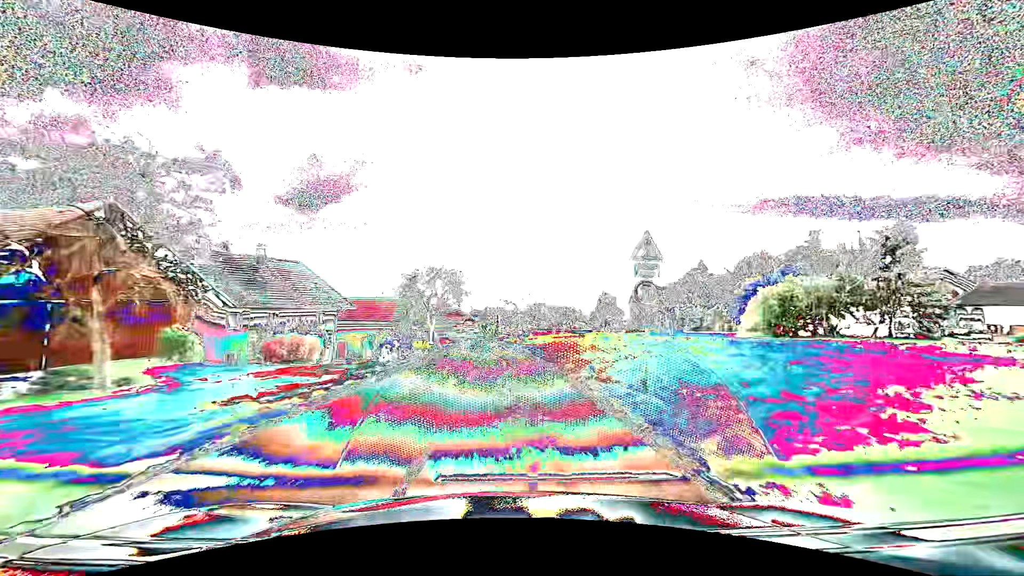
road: tertiary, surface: asphalt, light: Day
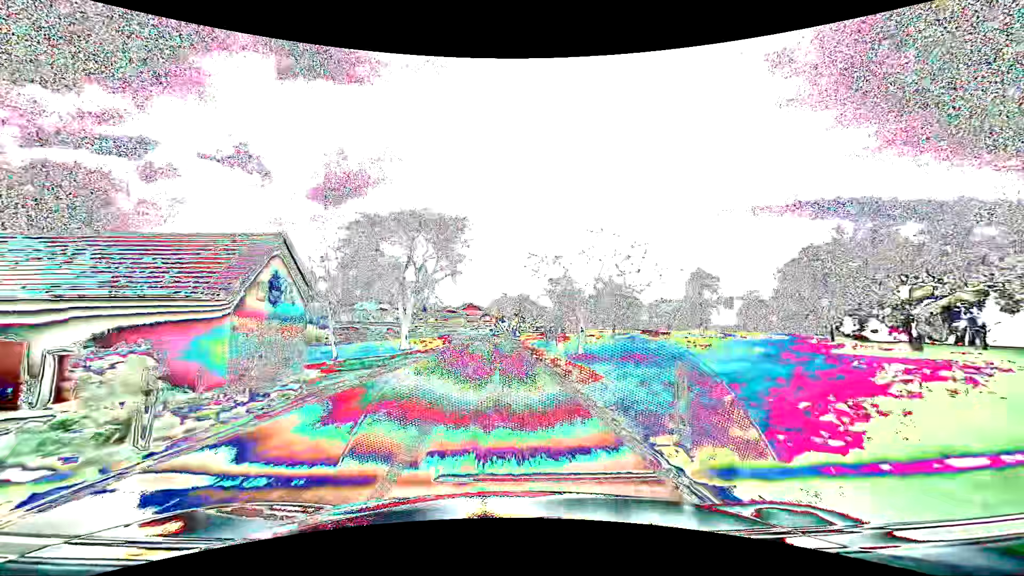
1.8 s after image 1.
(-0.6, +34.7) m; -2°
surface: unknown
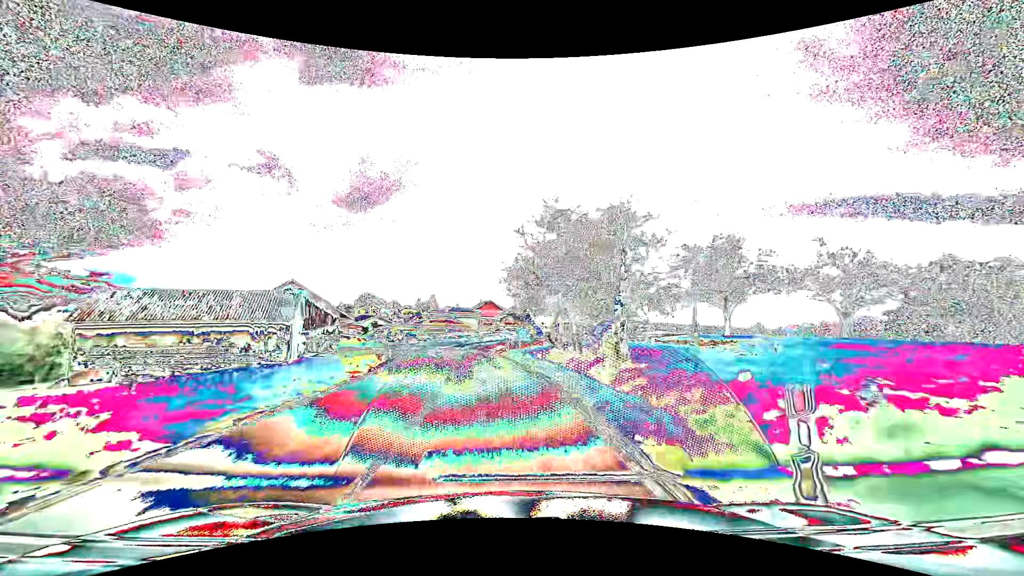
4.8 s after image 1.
(-1.3, +55.9) m; -3°
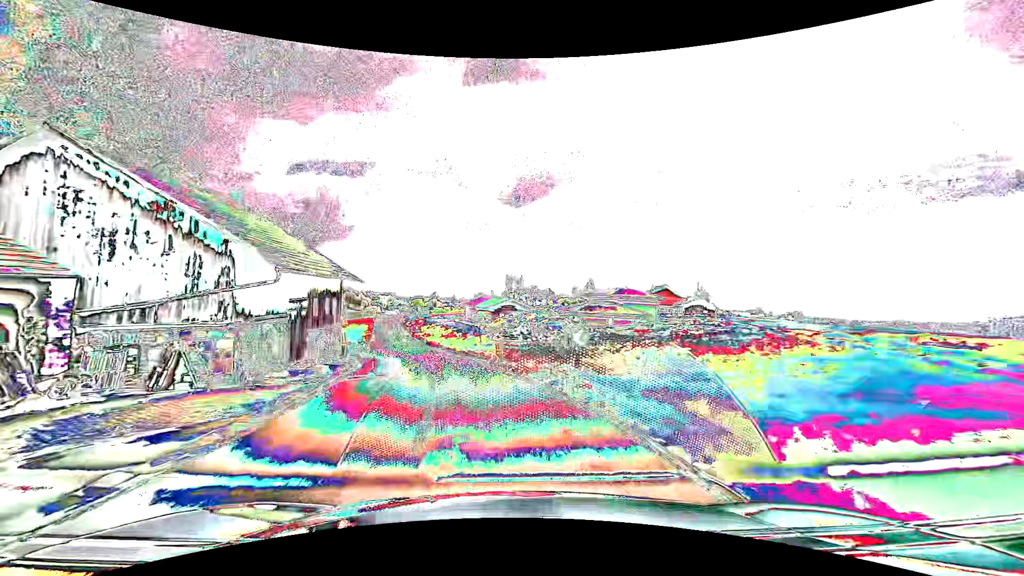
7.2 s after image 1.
(-5.4, +43.0) m; -18°
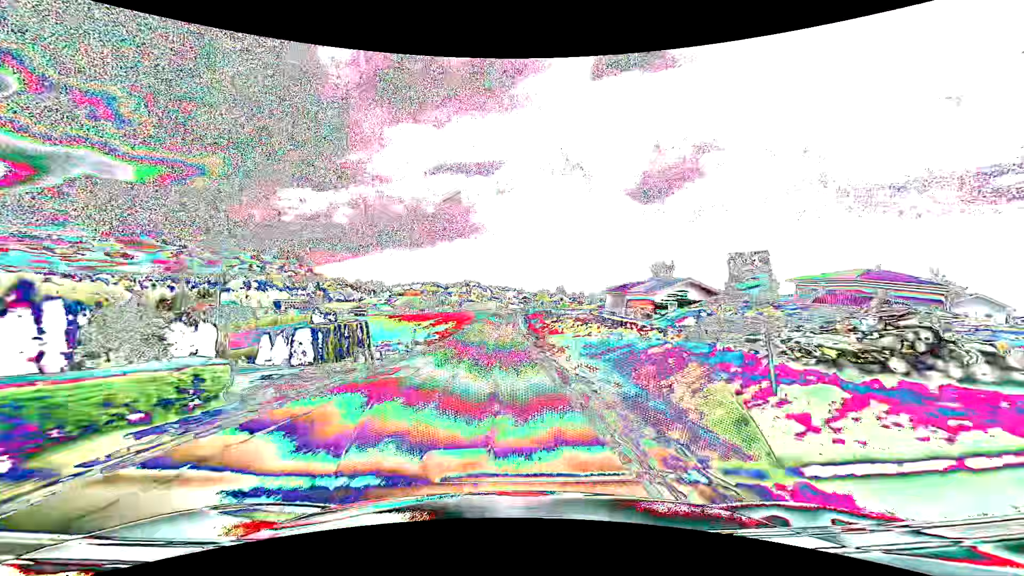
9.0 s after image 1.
(-5.0, +32.0) m; -15°
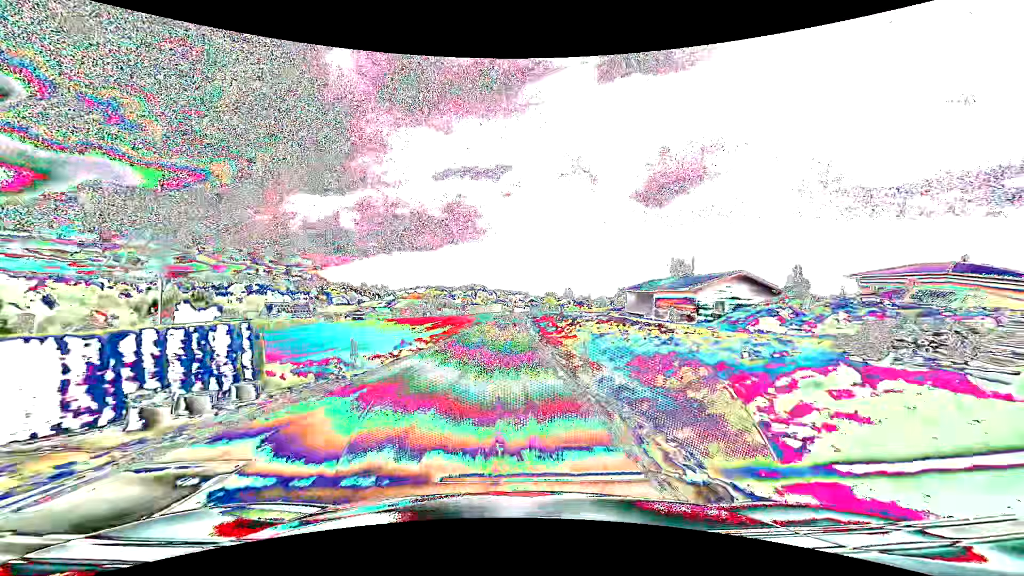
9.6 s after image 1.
(-0.1, +10.9) m; -1°
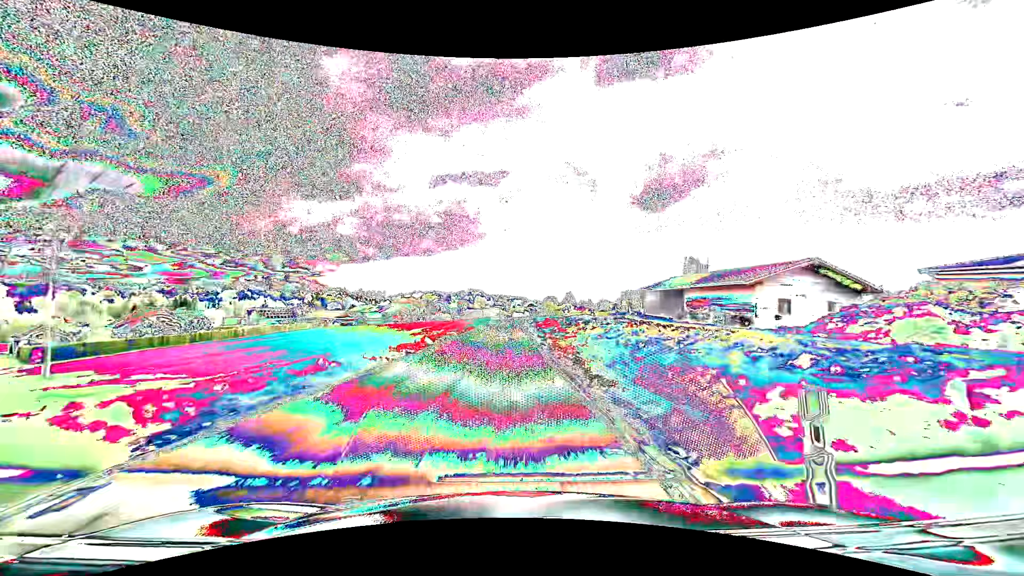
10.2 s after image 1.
(0.0, +10.9) m; 0°
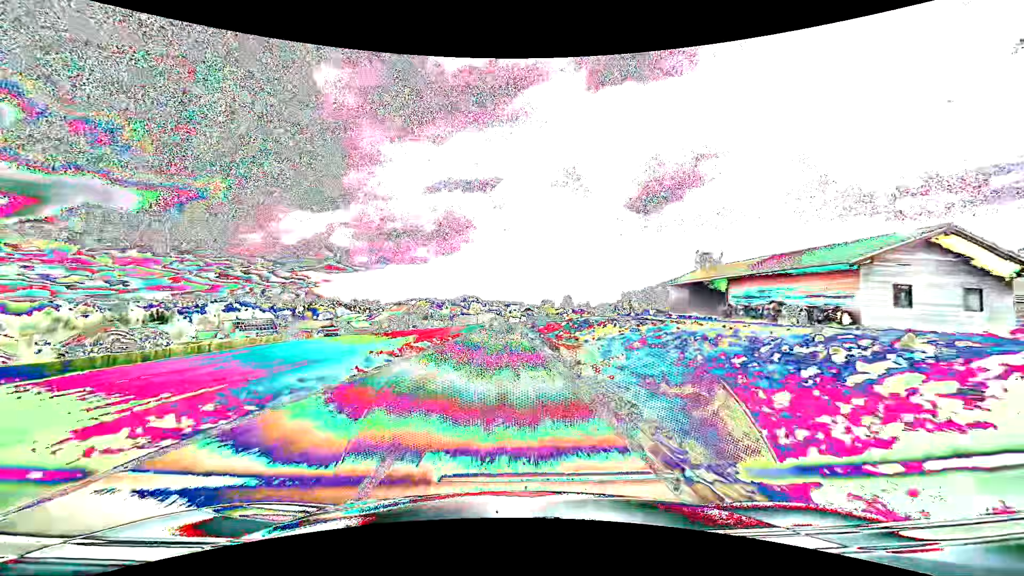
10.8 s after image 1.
(+0.1, +10.8) m; +1°
(0, +10) (0, +20) (0, +30) (0, +40) (0, +50) (0, +60) (0, +70) (0, +80) (0, +90) (0, +100) m
